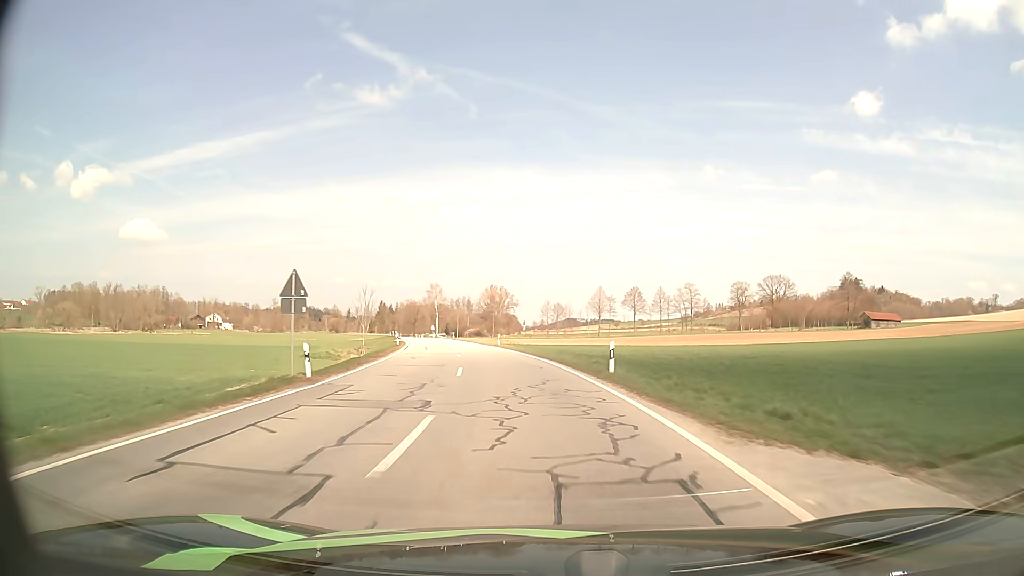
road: secondary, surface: asphalt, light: Day
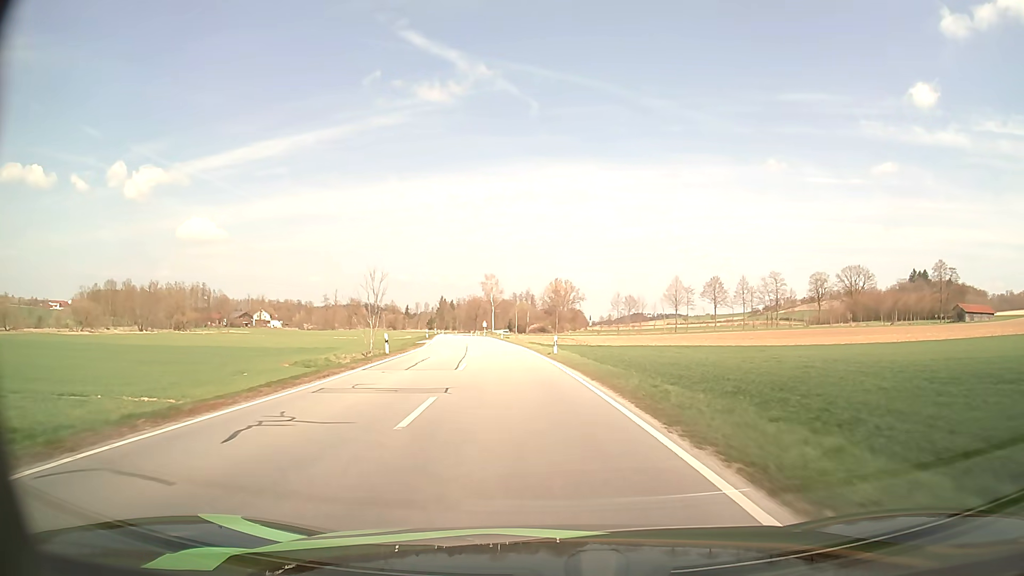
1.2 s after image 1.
(-0.9, +20.9) m; -5°
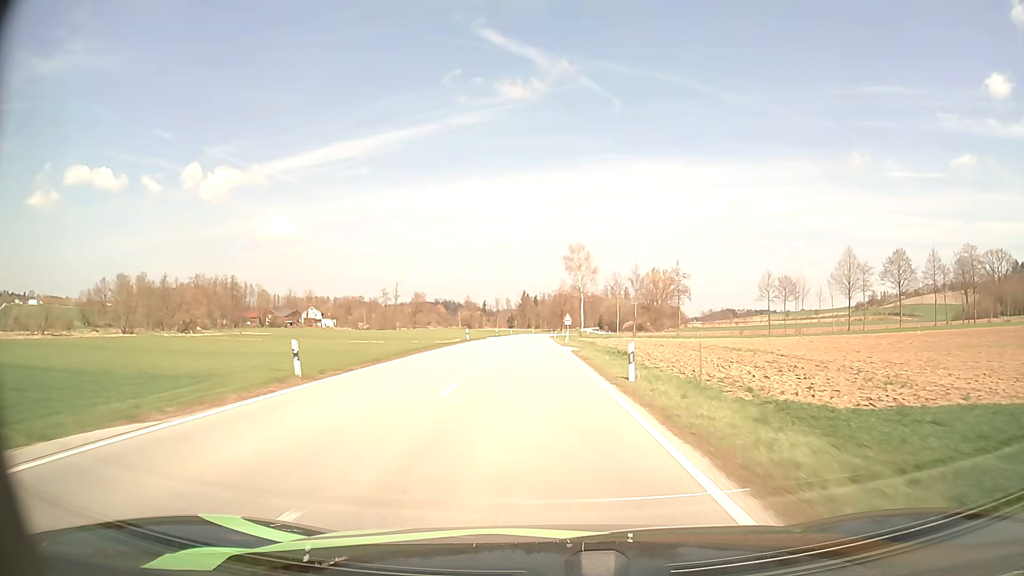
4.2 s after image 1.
(-4.6, +54.7) m; -7°
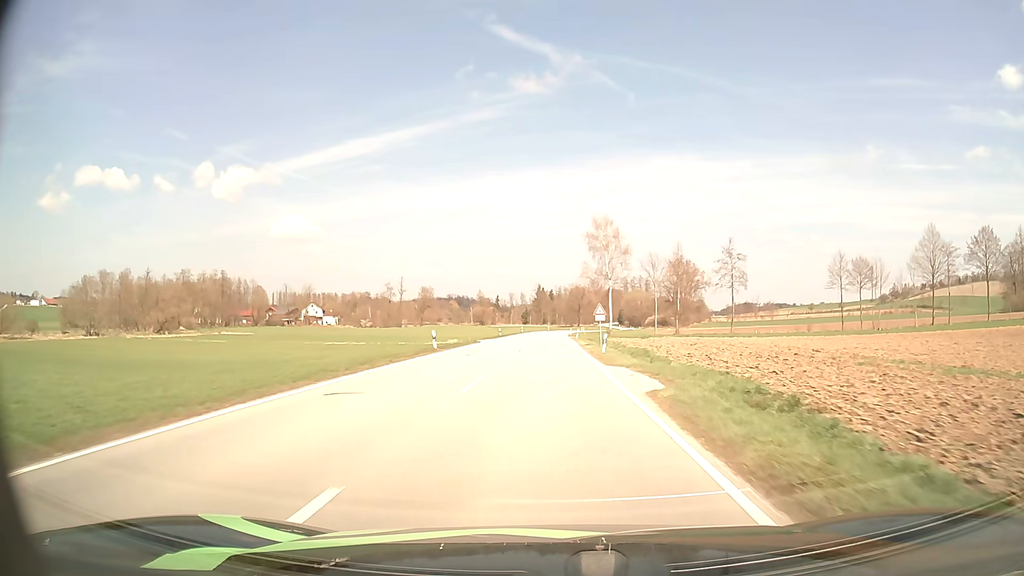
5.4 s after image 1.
(-0.4, +22.5) m; -1°
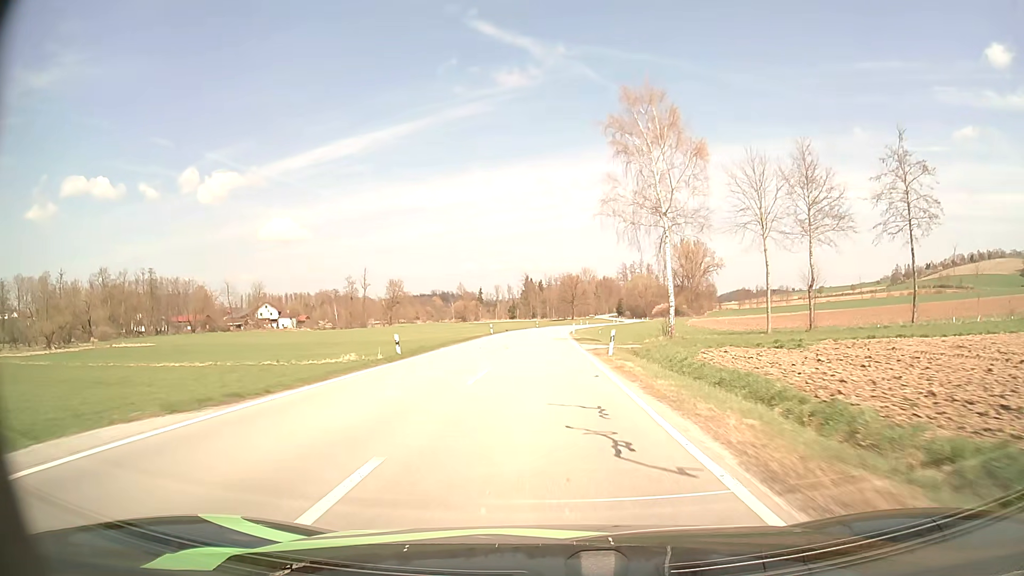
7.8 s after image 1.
(+0.4, +45.1) m; +1°
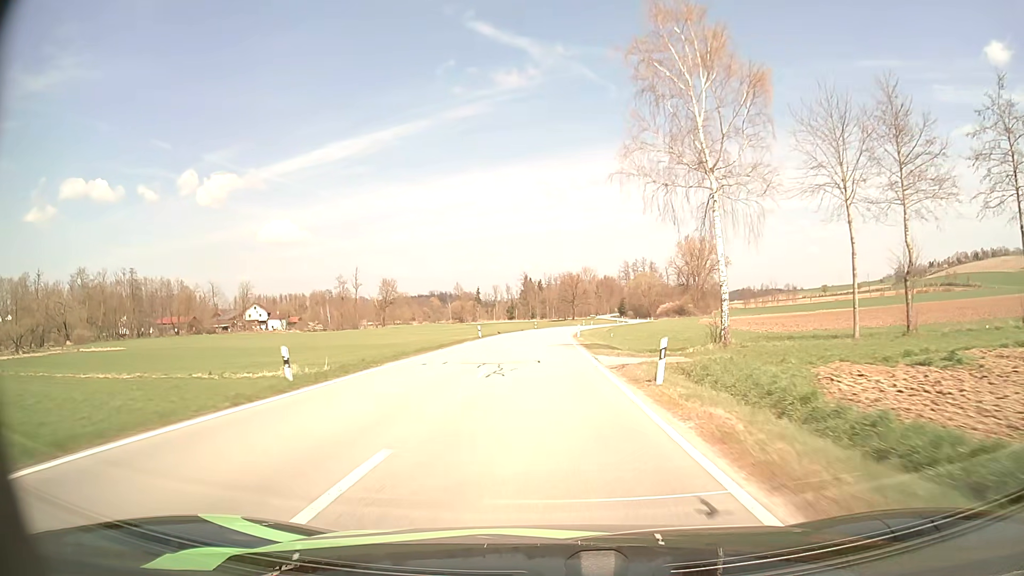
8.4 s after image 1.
(0.0, +11.2) m; 0°
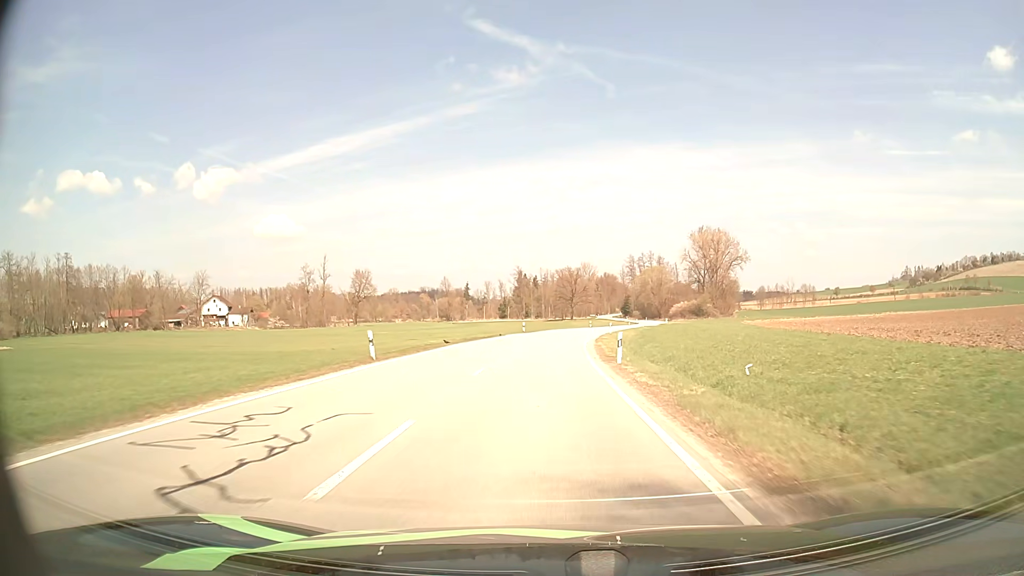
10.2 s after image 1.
(+0.1, +32.9) m; 0°
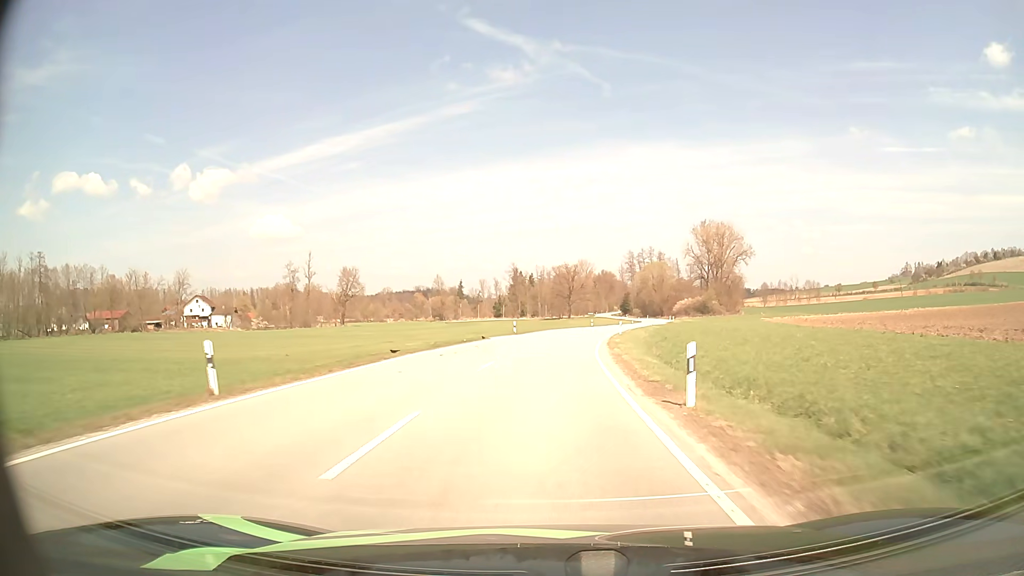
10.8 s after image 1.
(0.0, +10.9) m; 0°
(0, +10) (0, +20) (+1, +30) (+1, +40) (+3, +50) (+4, +60) (+6, +70) (+8, +79) (+11, +89) (+13, +99) m
